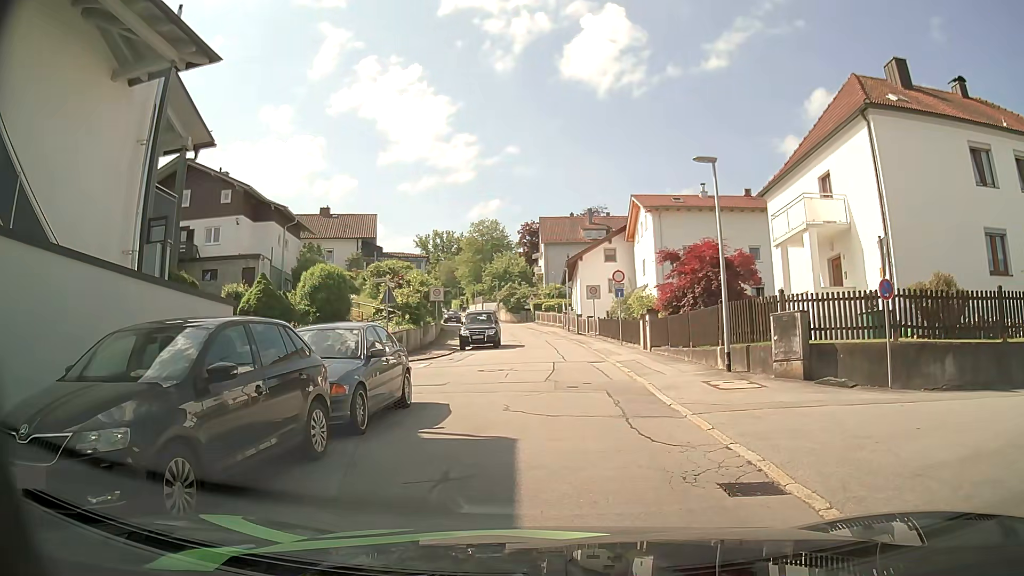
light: Day
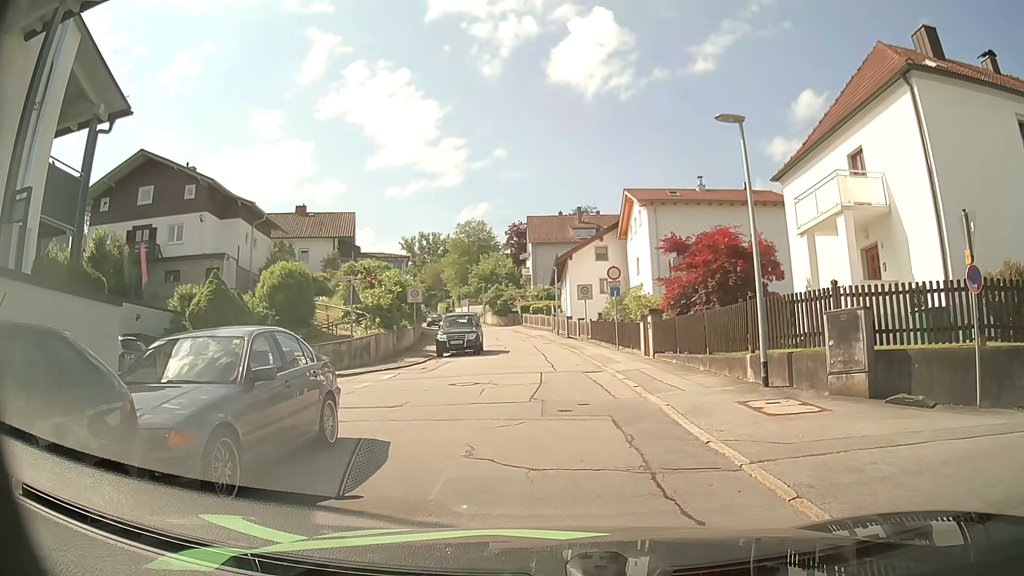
(0.0, +3.4) m; 0°
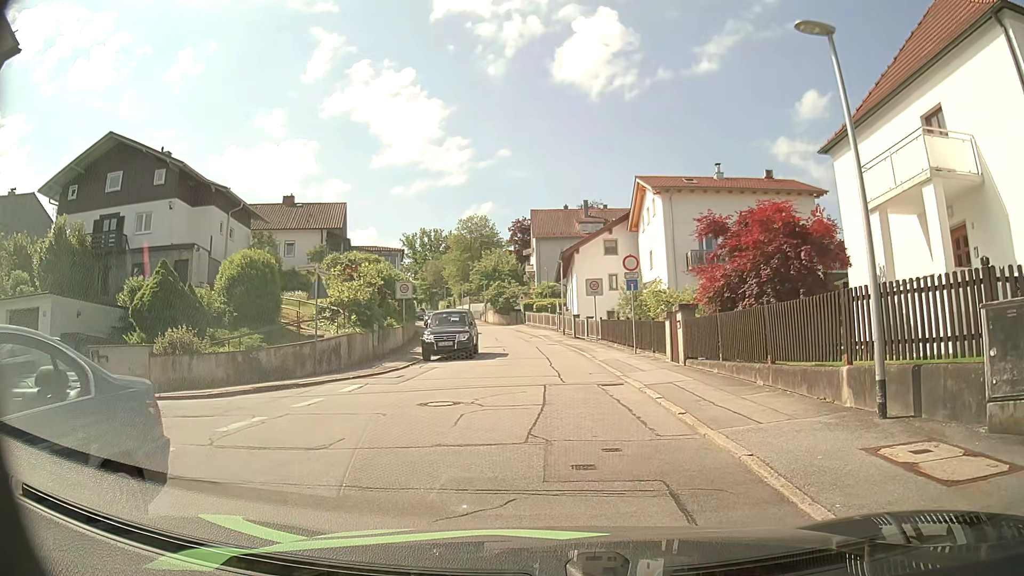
(+0.1, +4.3) m; +1°
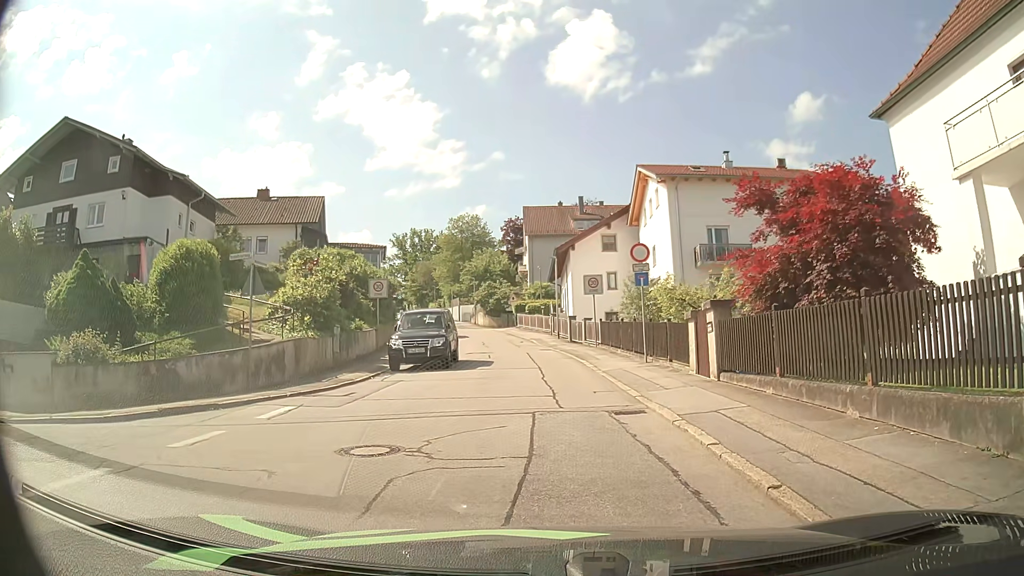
(0.0, +4.2) m; -1°
